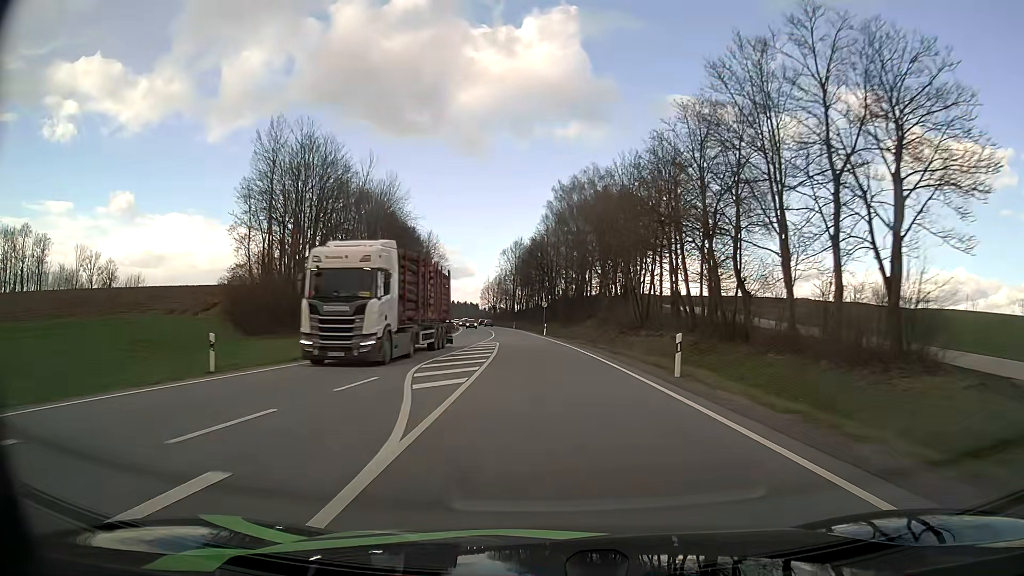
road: primary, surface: asphalt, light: Day
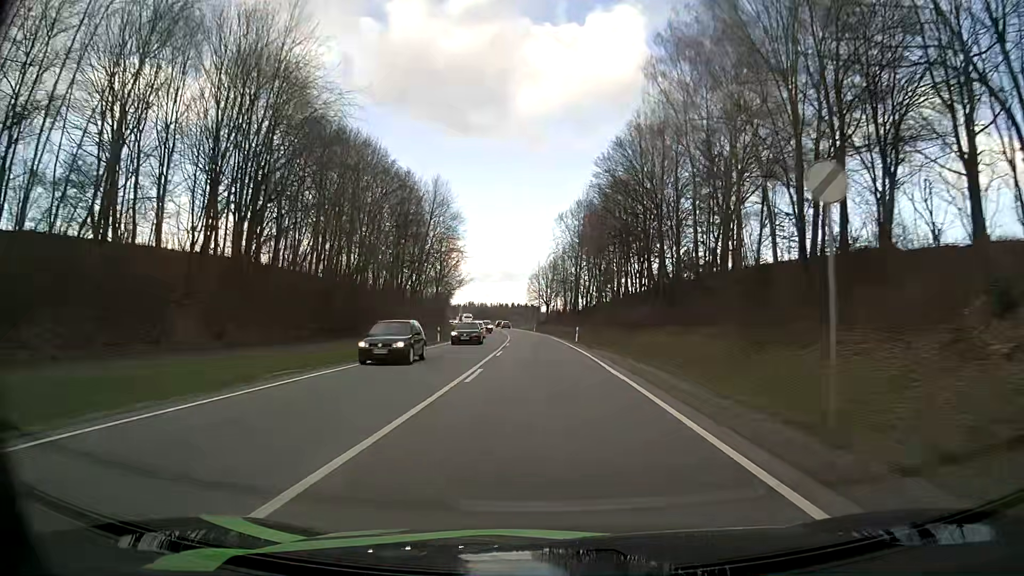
(-3.1, +66.5) m; -5°
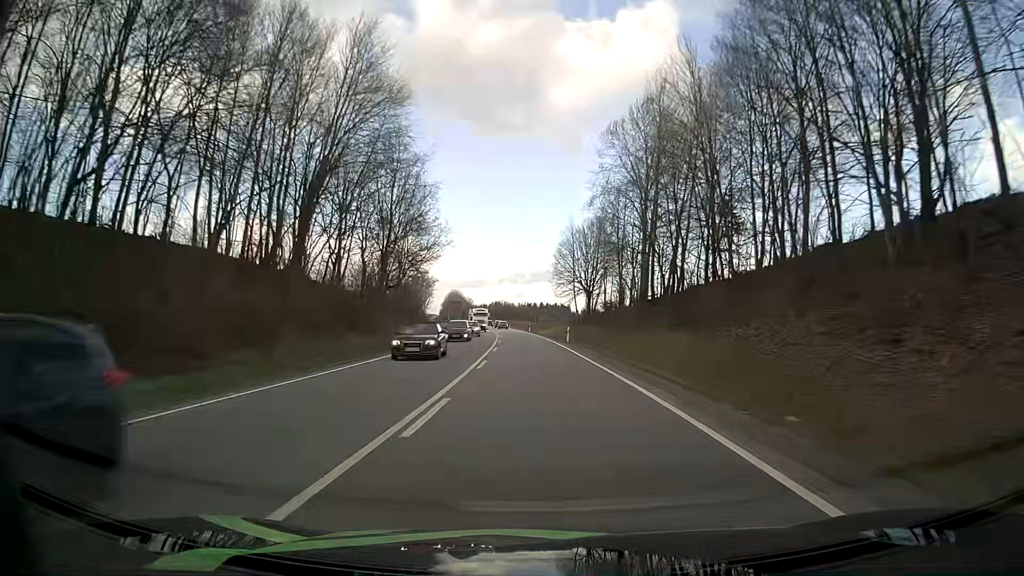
(-1.3, +55.7) m; -3°
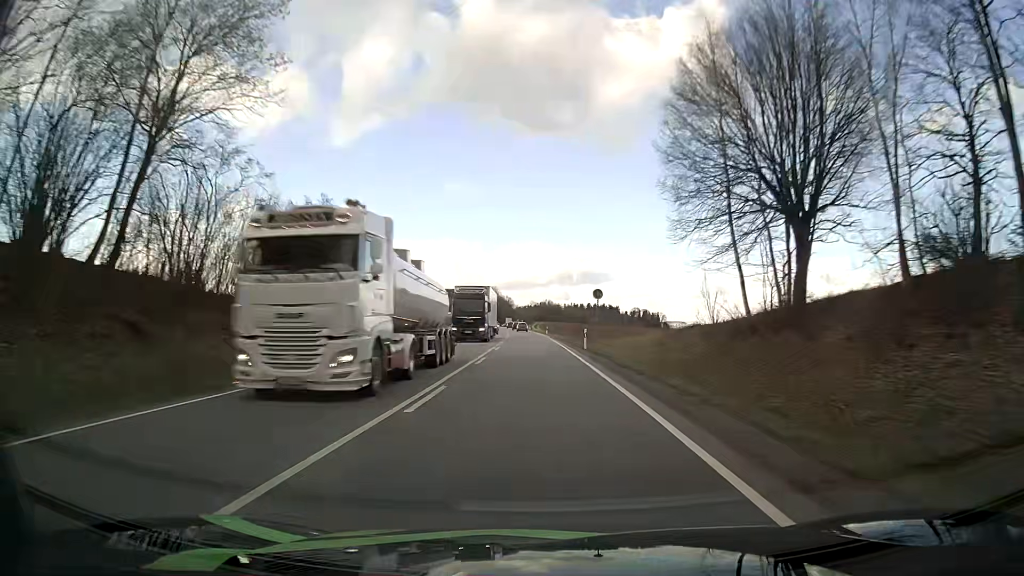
(-1.8, +58.2) m; -4°
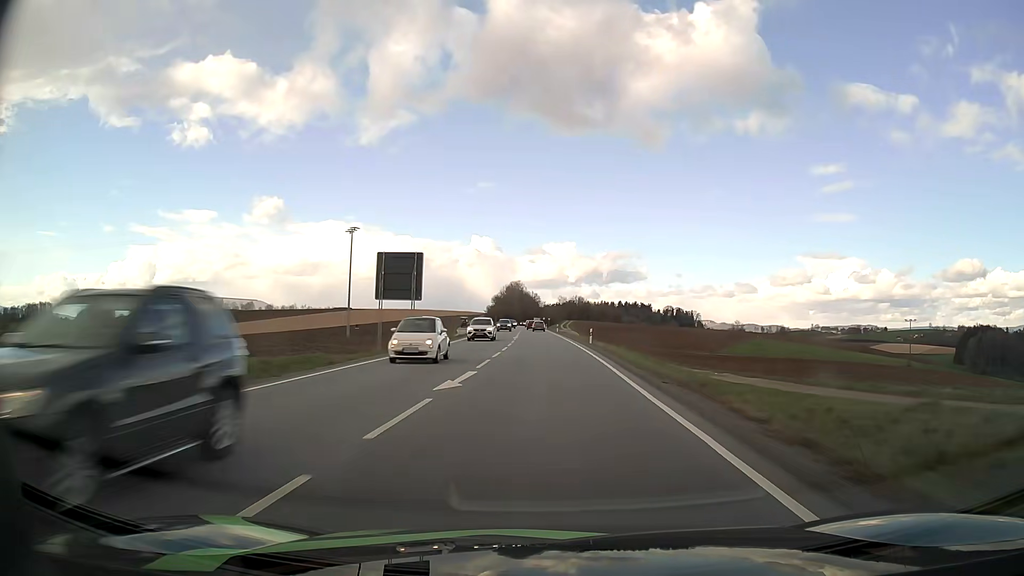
(-1.1, +45.0) m; -3°
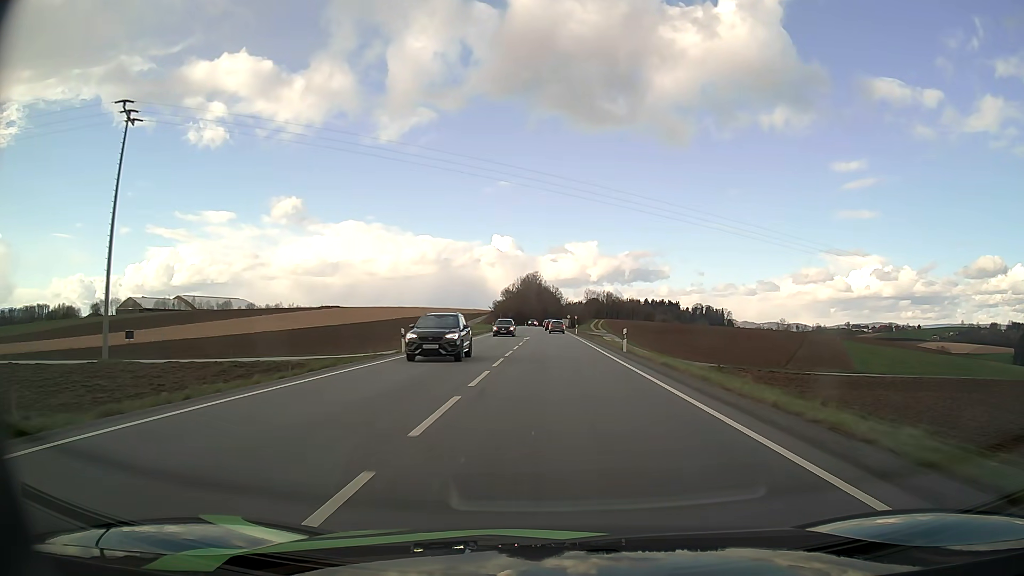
(-1.2, +60.1) m; -2°
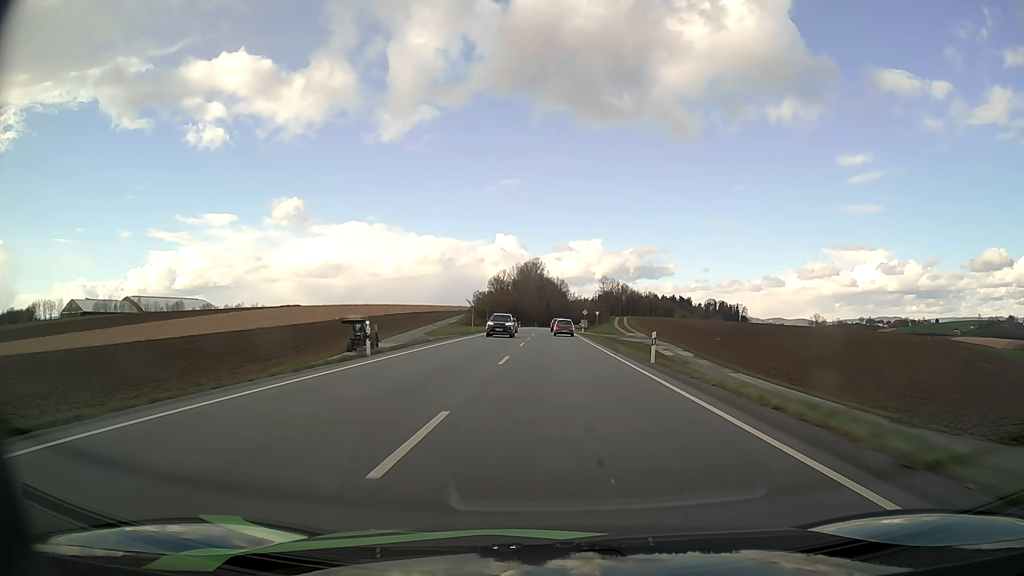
(0.0, +57.6) m; 0°
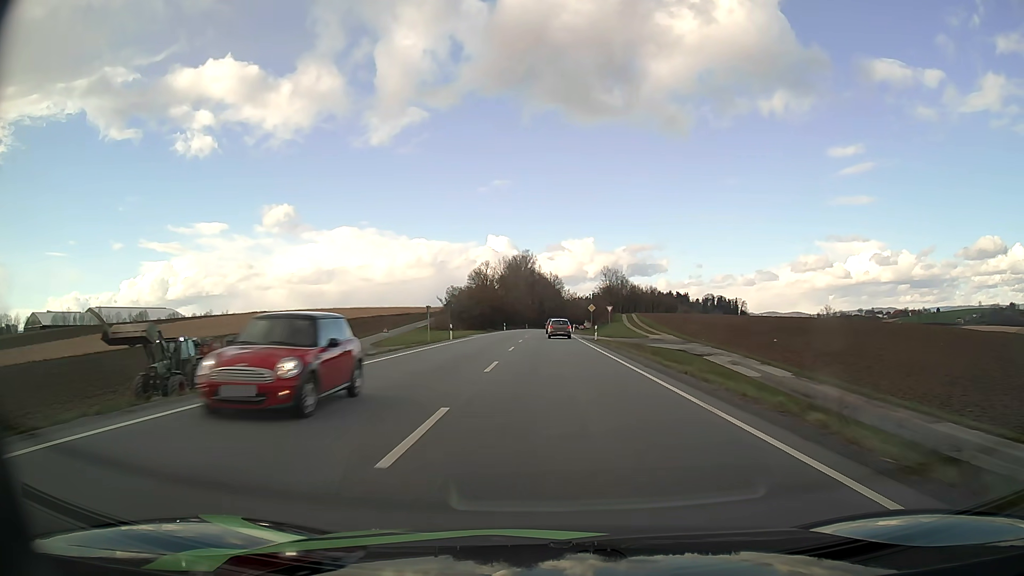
(0.0, +27.5) m; 0°
(0, +10) (0, +20) (0, +30) (0, +40) (0, +50) (0, +60) (0, +70) (0, +80) (0, +90) (+1, +100) m
